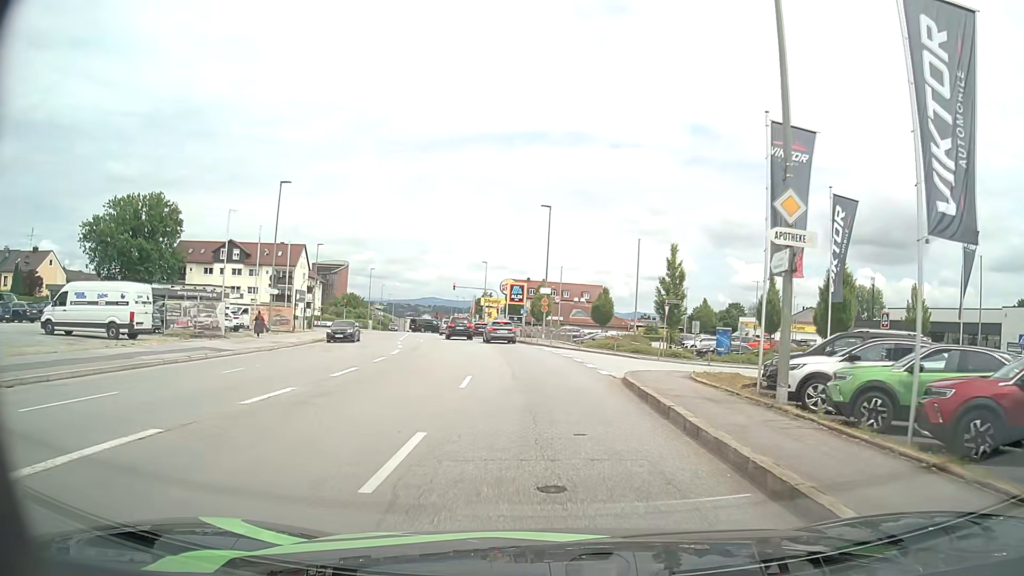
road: tertiary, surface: asphalt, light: Day
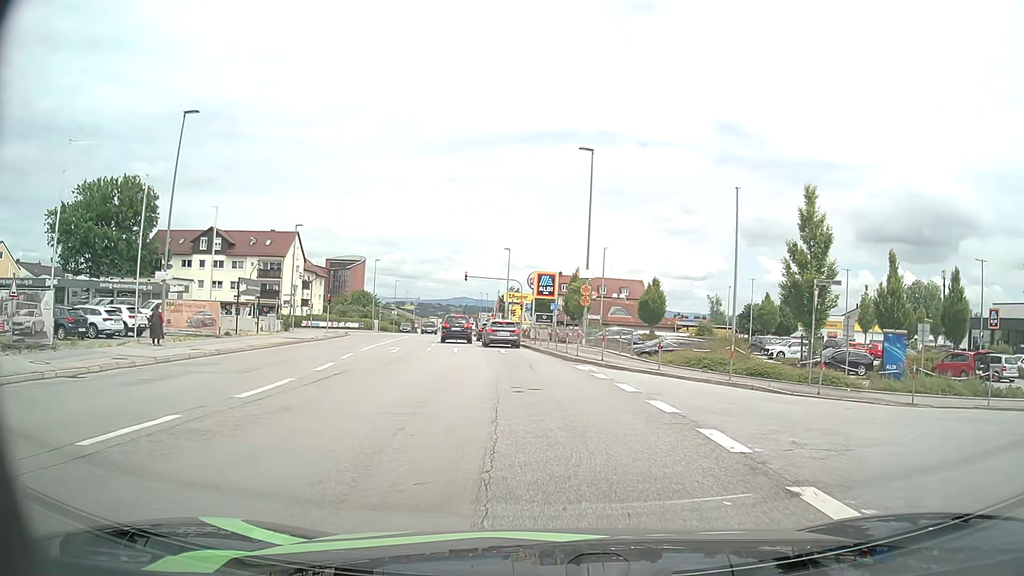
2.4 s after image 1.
(-0.6, +16.8) m; -3°
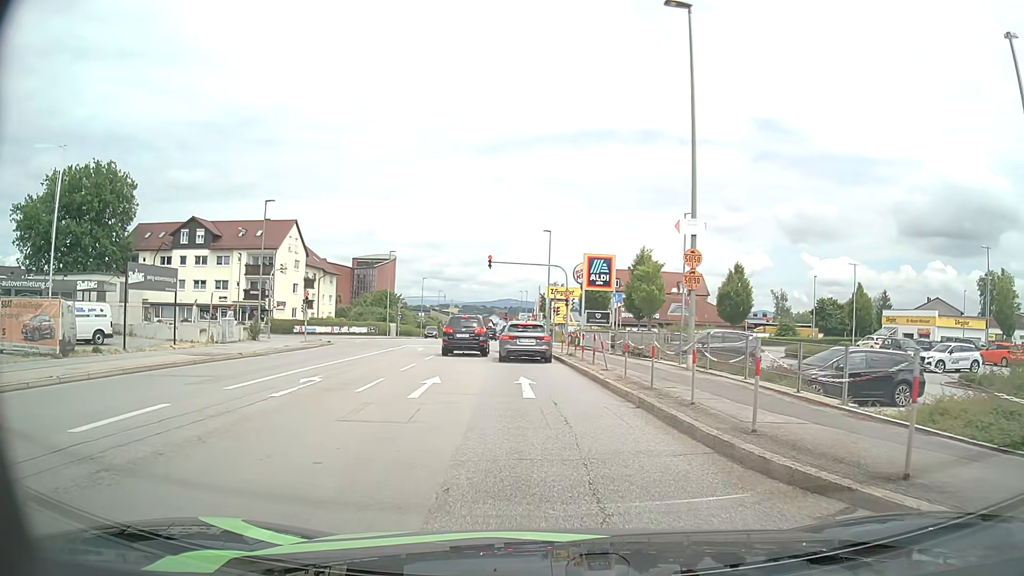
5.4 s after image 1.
(-0.5, +16.4) m; -4°
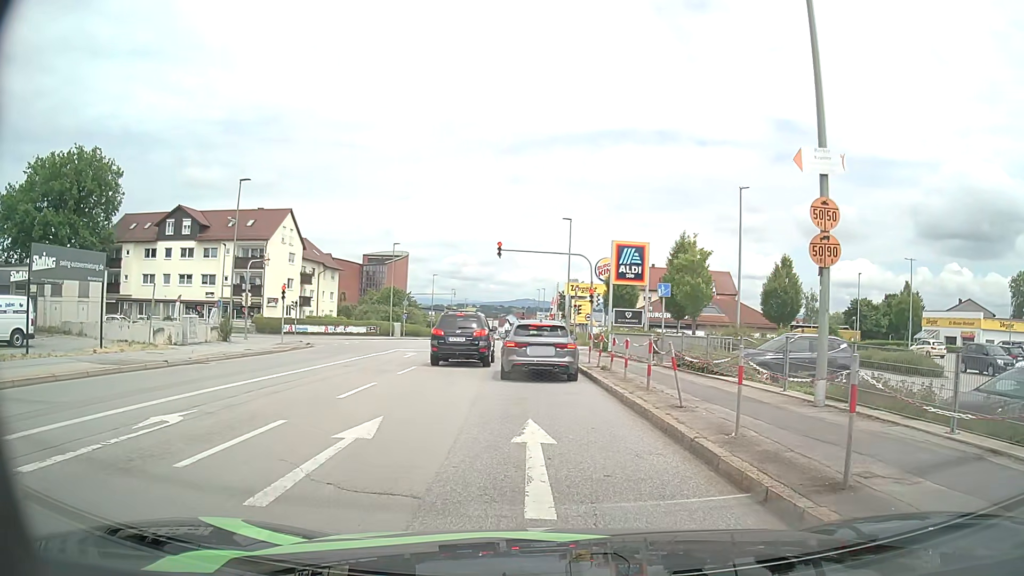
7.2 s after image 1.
(0.0, +7.3) m; -1°
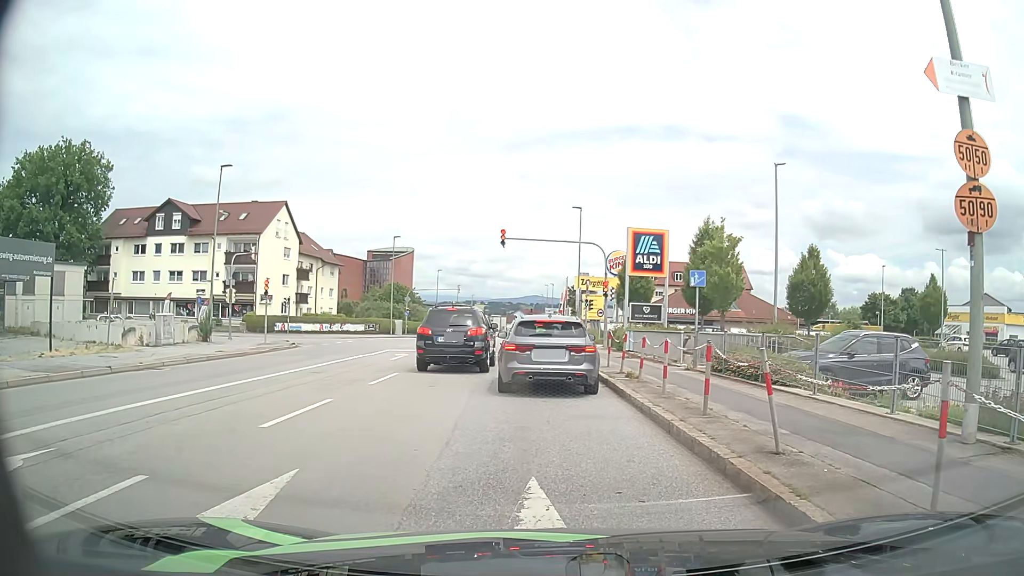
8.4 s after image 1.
(0.0, +3.7) m; 0°
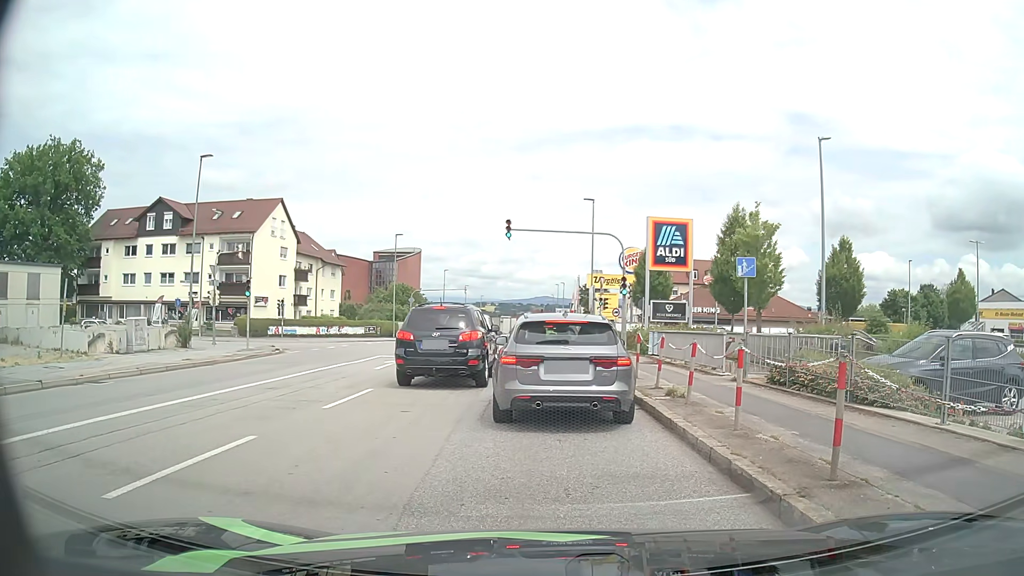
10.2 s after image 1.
(-0.1, +3.5) m; -2°
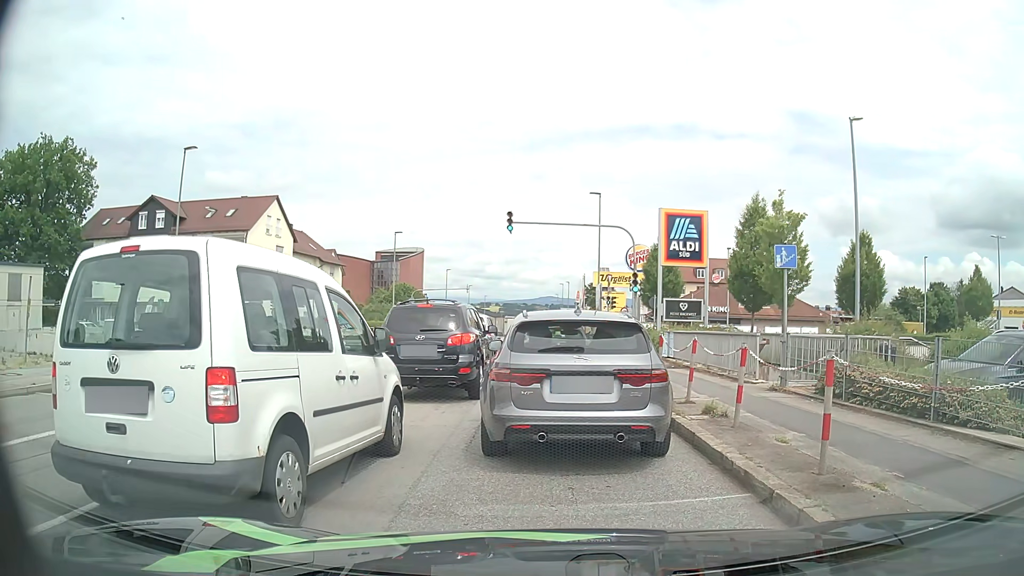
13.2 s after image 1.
(0.0, +2.2) m; 0°
